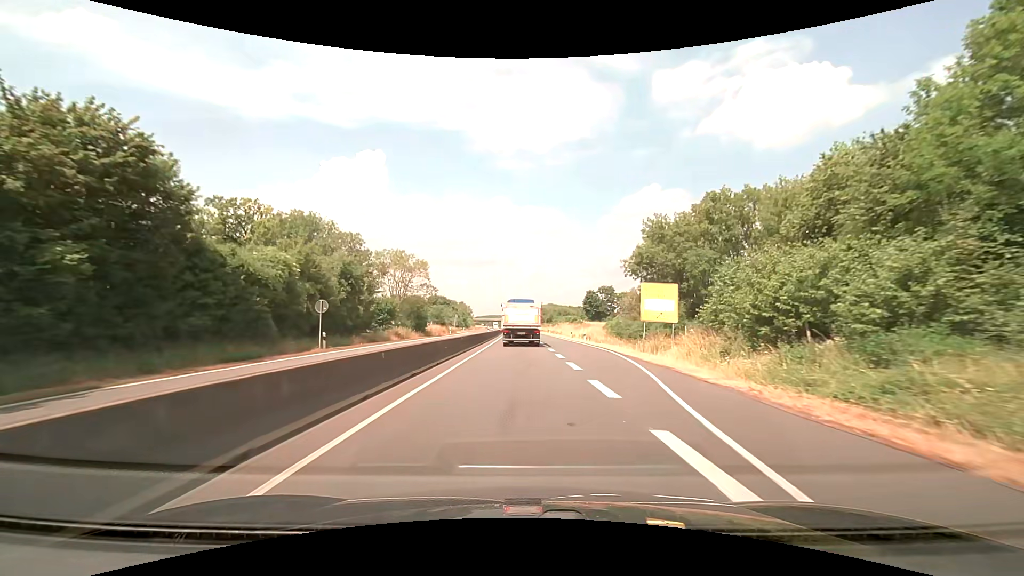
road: trunk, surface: asphalt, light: Day
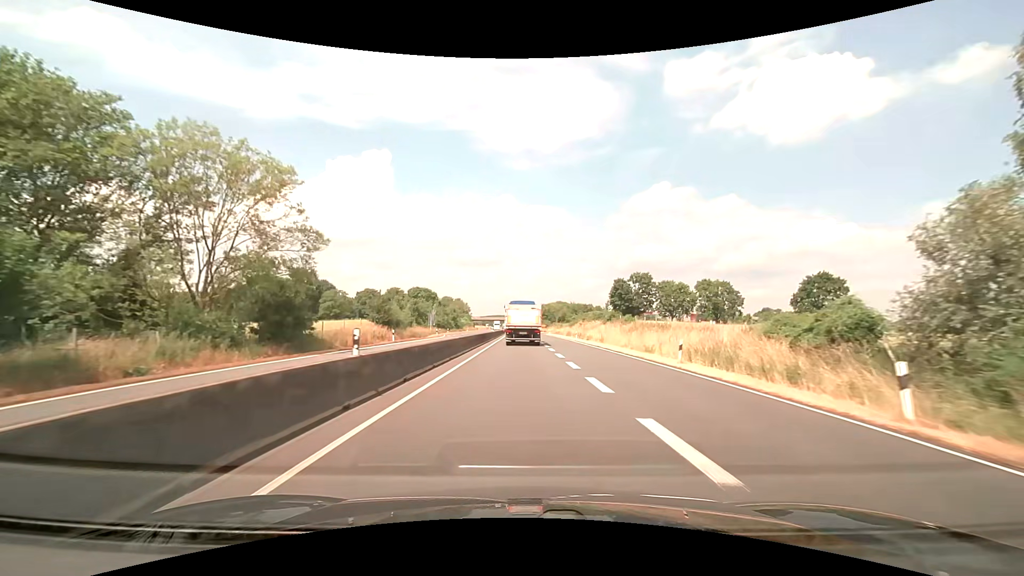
(-0.5, +41.4) m; -1°
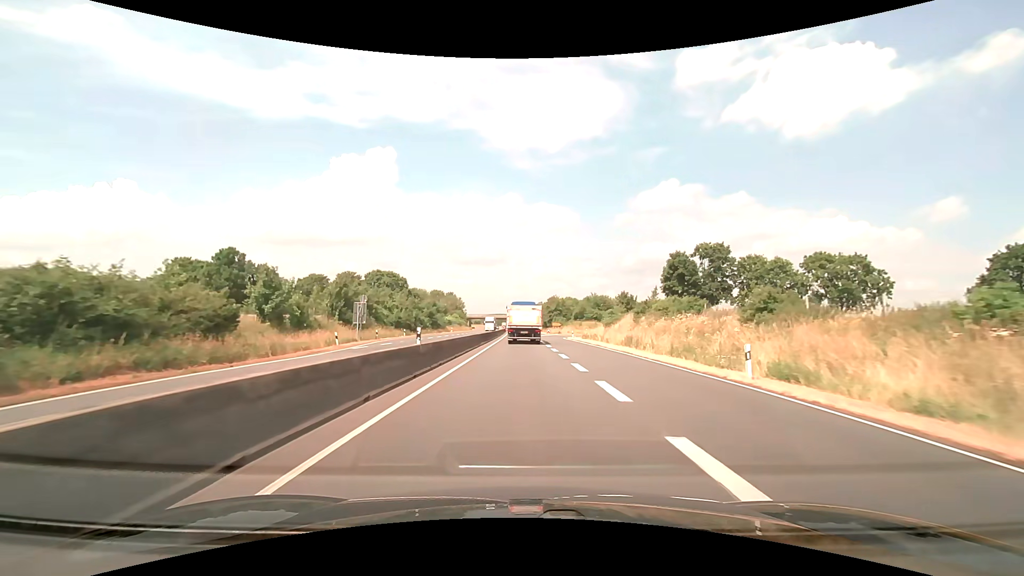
(-0.2, +43.6) m; -1°
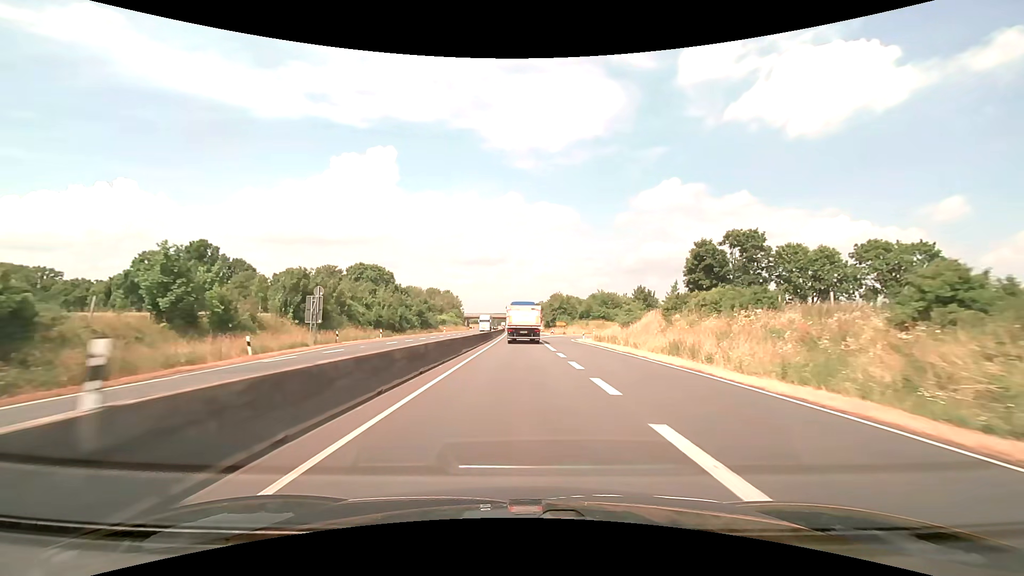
(0.0, +11.2) m; 0°
(0, +10) (0, +20) (0, +30) (0, +40) (0, +50) (0, +60) (0, +70) (0, +80) (-1, +90) (-1, +100) m
